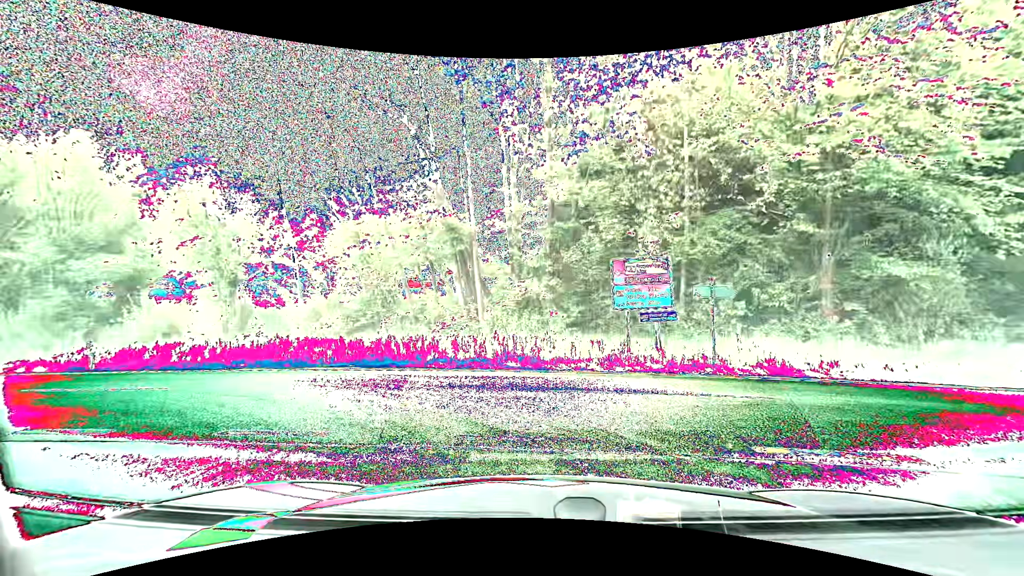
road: tertiary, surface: asphalt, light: Day
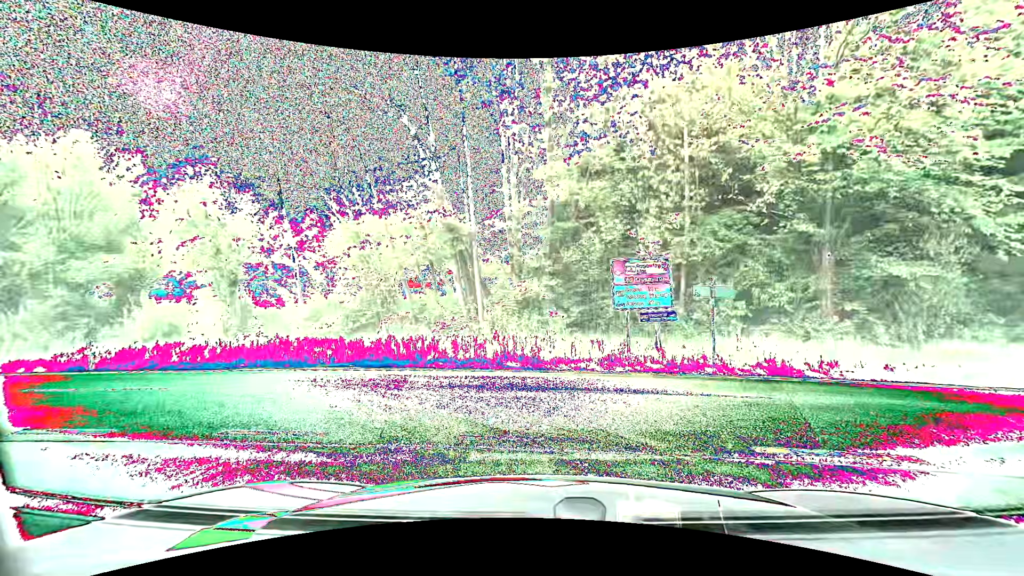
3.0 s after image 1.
(0.0, 0.0) m; 0°
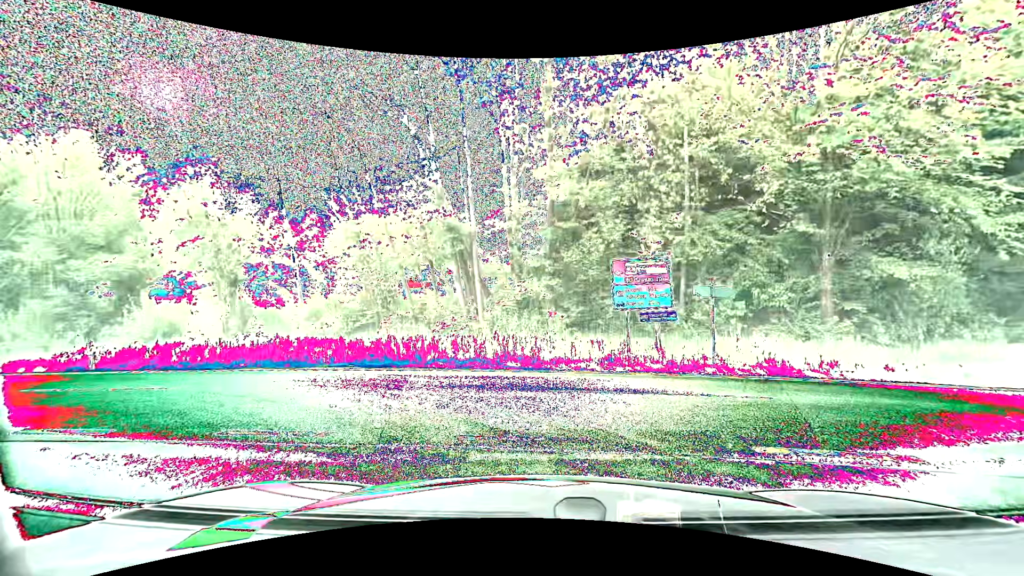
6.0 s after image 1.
(0.0, 0.0) m; 0°
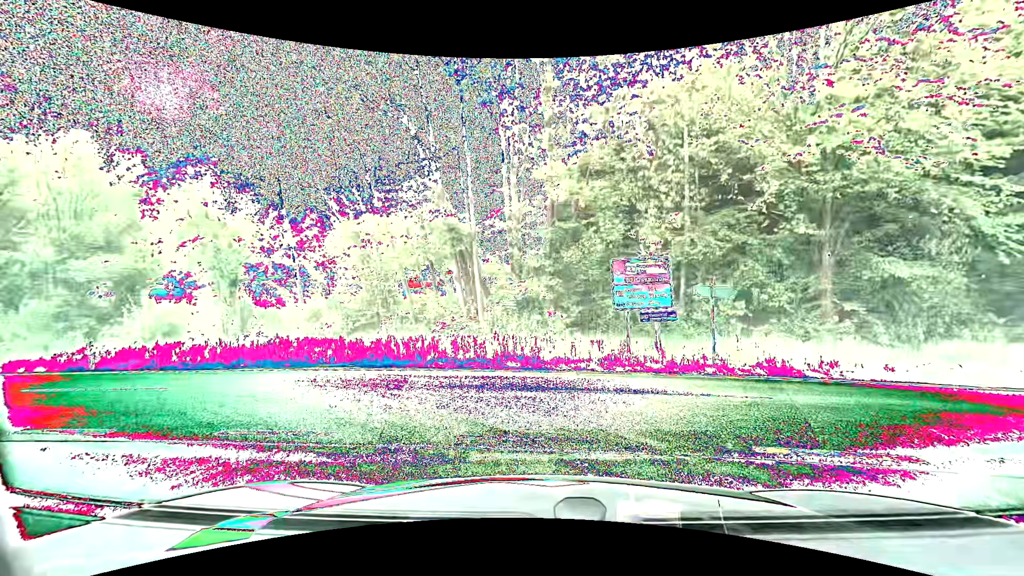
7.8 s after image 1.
(0.0, 0.0) m; 0°
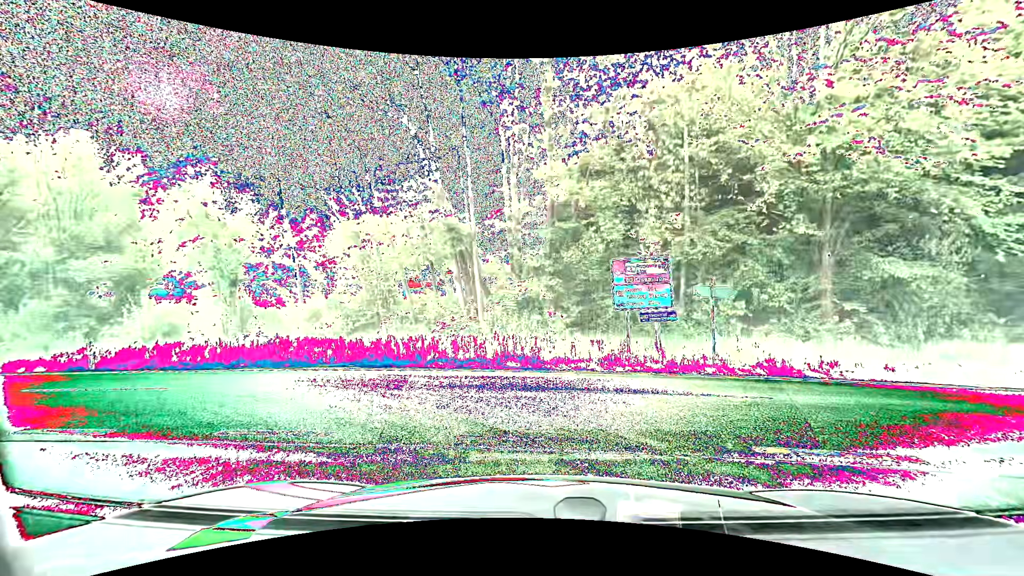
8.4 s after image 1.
(0.0, 0.0) m; 0°
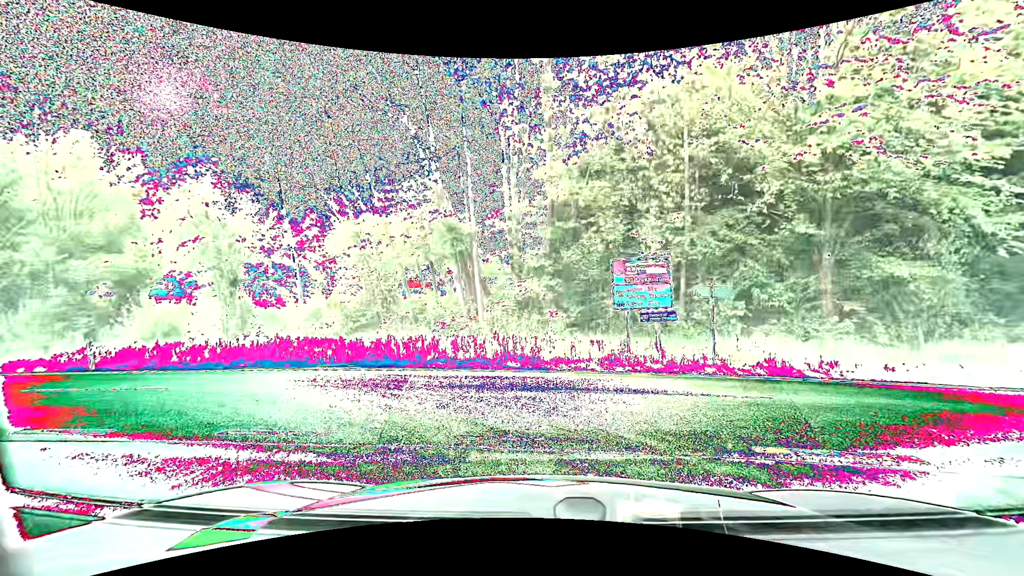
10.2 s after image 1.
(0.0, 0.0) m; 0°
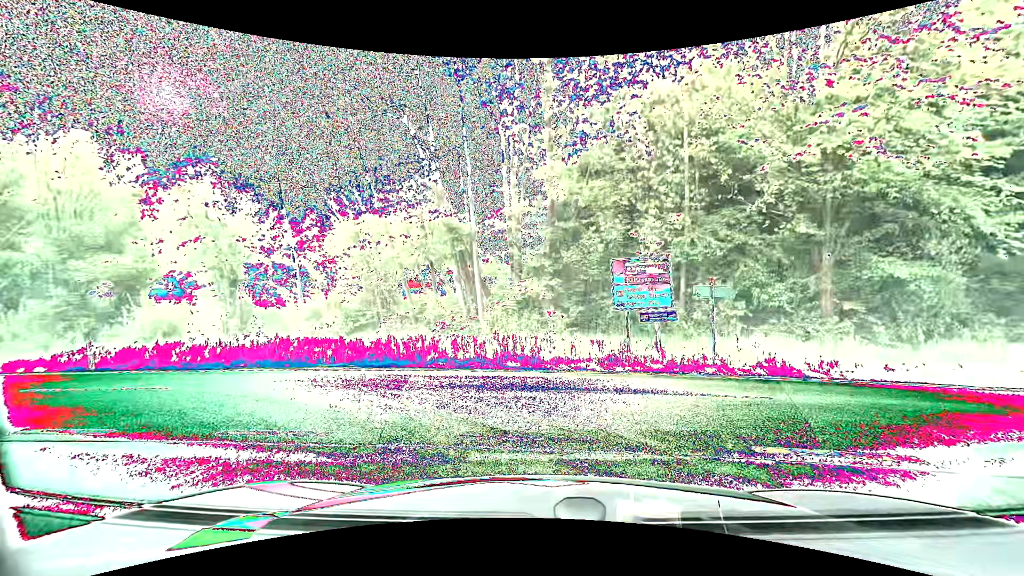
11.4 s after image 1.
(0.0, 0.0) m; 0°
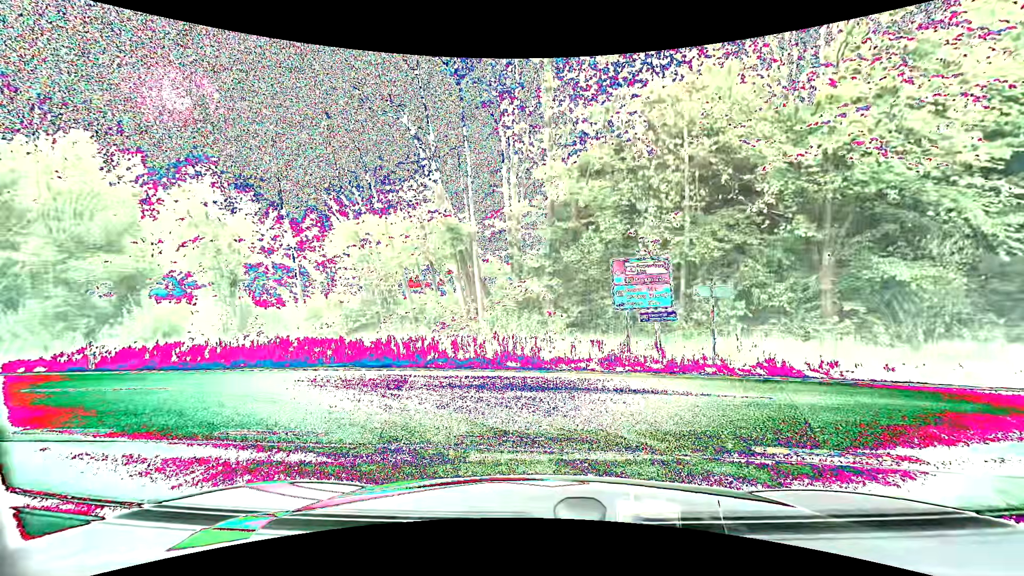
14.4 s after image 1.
(0.0, 0.0) m; 0°
(-2, +9) (-11, +14) (-21, +16) (-31, +17) (-41, +18) (-51, +18) (-61, +19) (-71, +20) (-81, +21) (-91, +22) m
